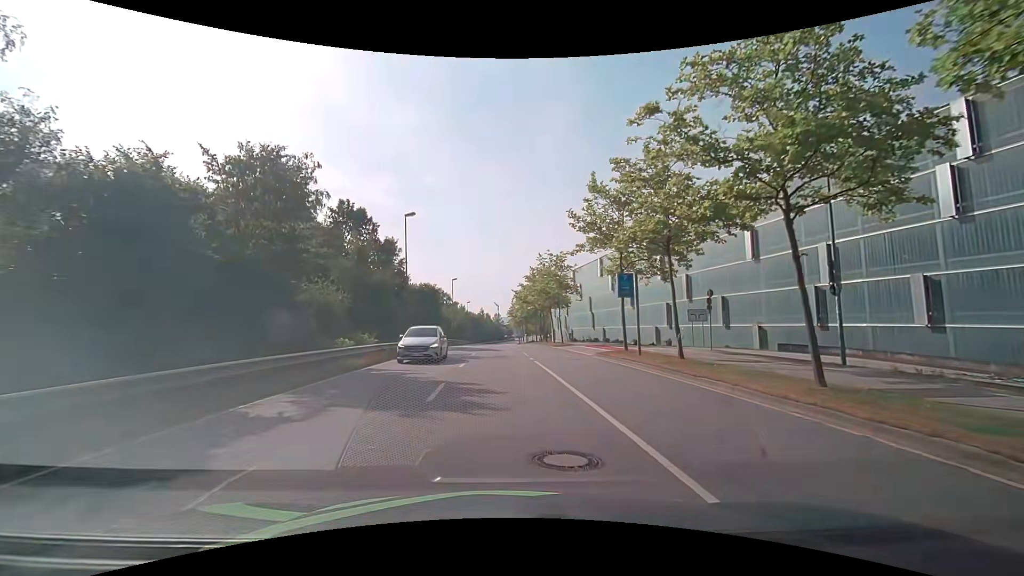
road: secondary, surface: asphalt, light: Day
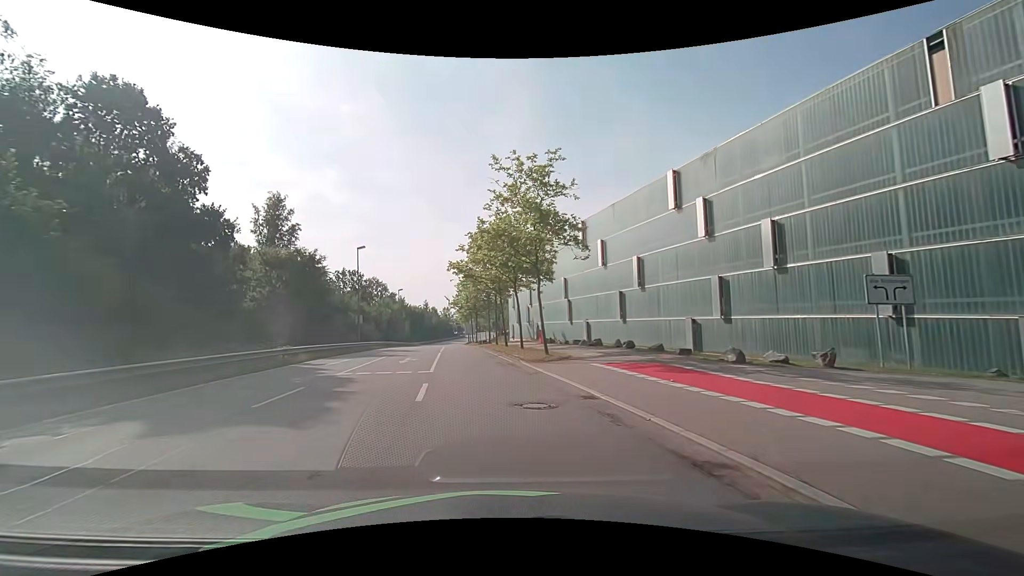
(+1.5, +26.7) m; +5°
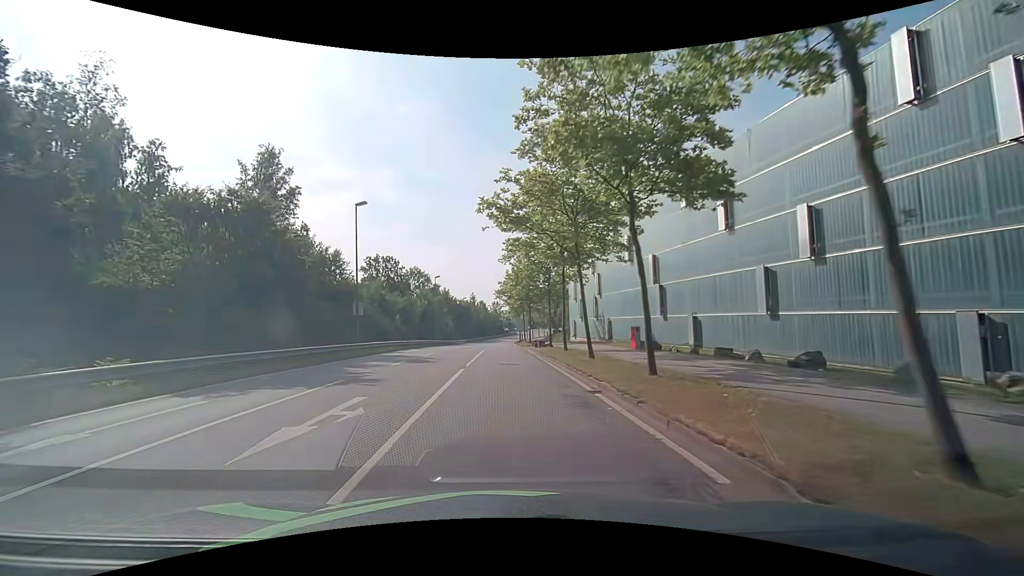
(-1.1, +17.2) m; -6°
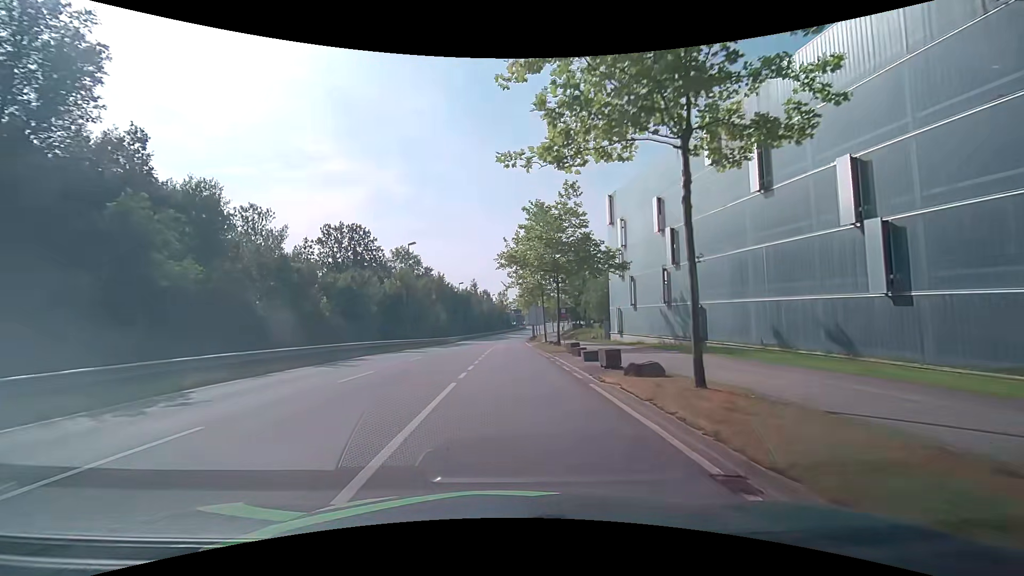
(-0.4, +24.9) m; -1°
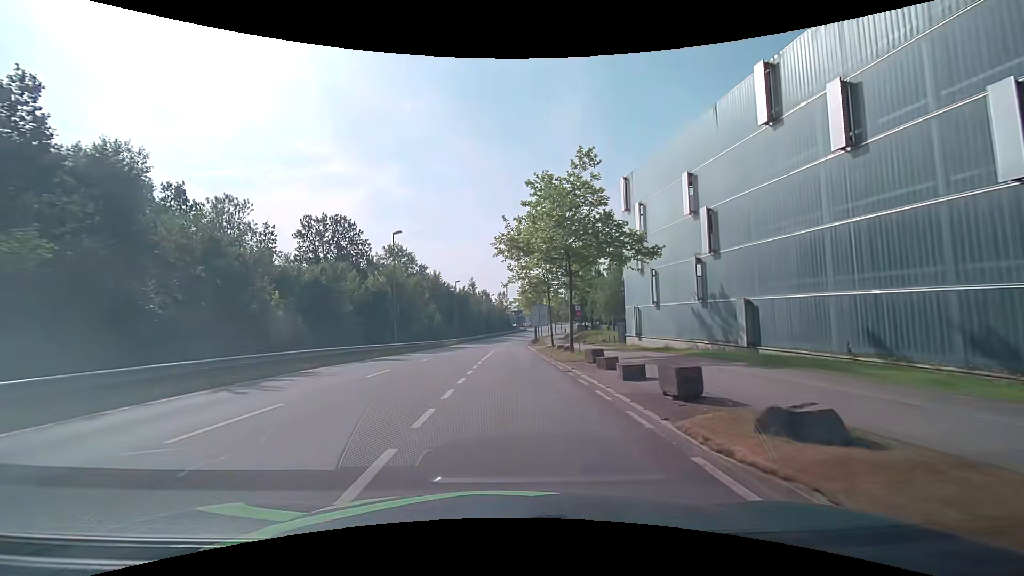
(0.0, +6.6) m; 0°
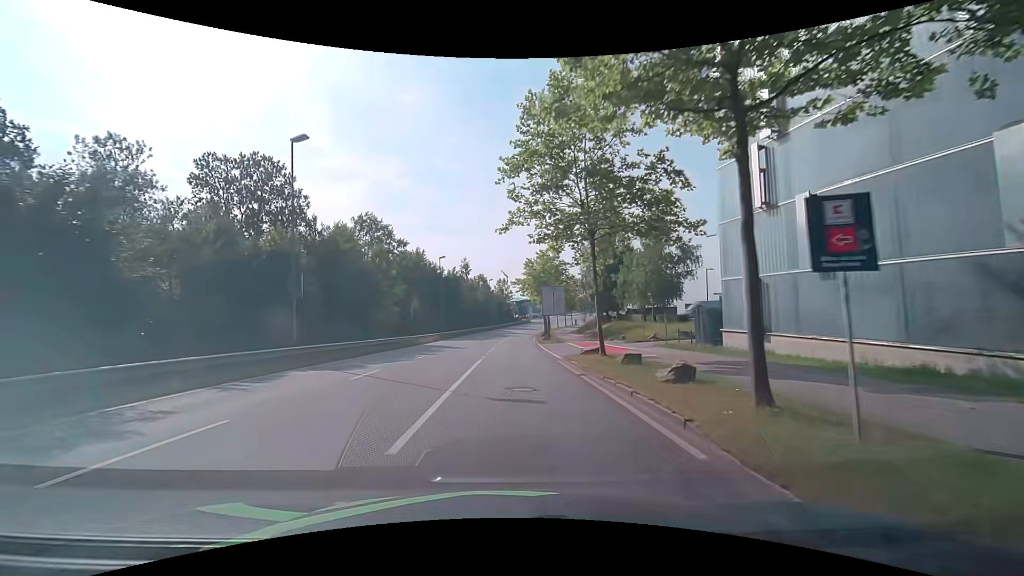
(0.0, +19.8) m; 0°
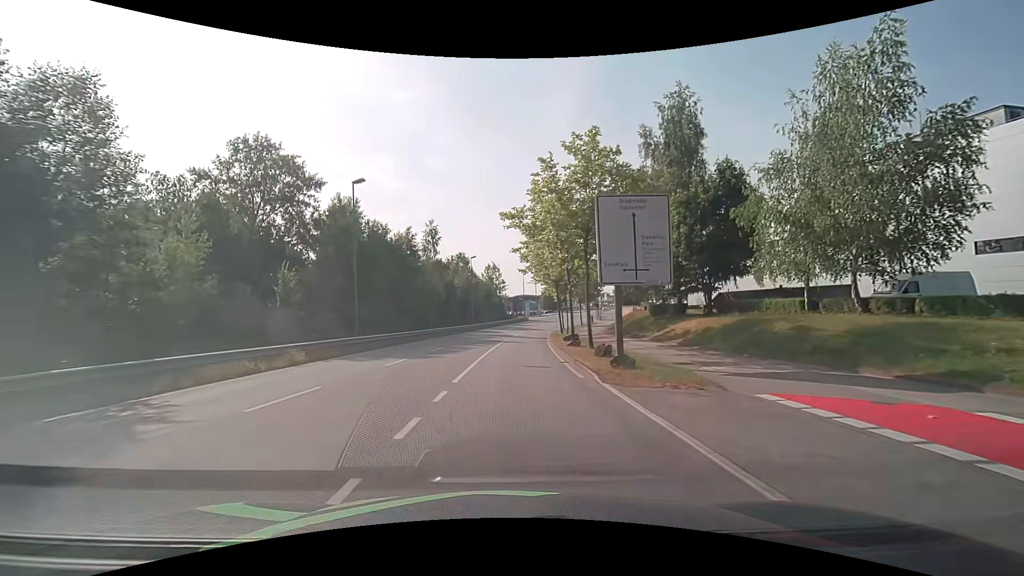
(+0.5, +32.4) m; +1°
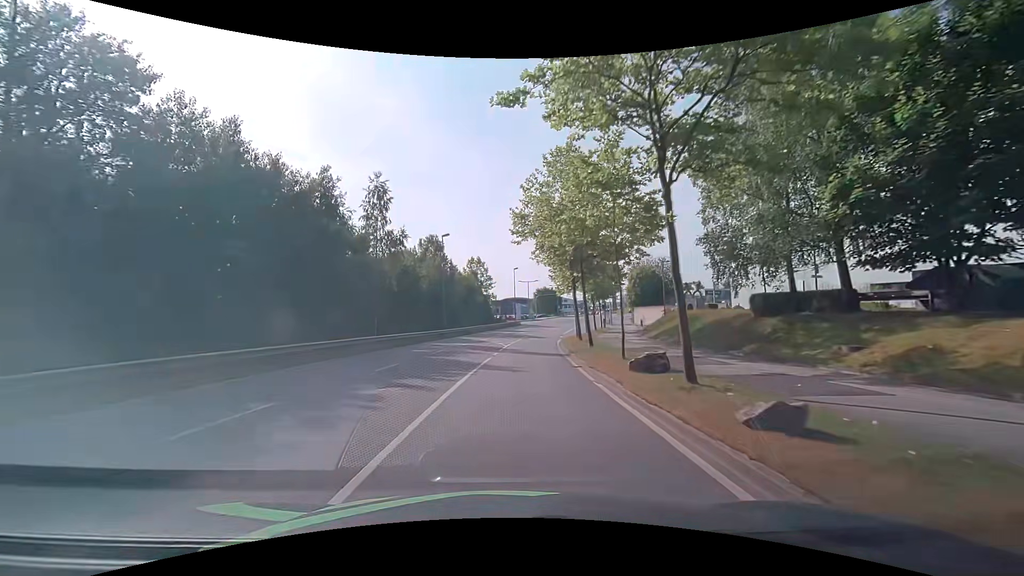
(+0.2, +20.3) m; +1°
(0, +10) (0, +20) (+1, +30) (+2, +40) (+3, +50) (+5, +60) (+7, +70) (+9, +79) (+11, +89) (+14, +99) m
